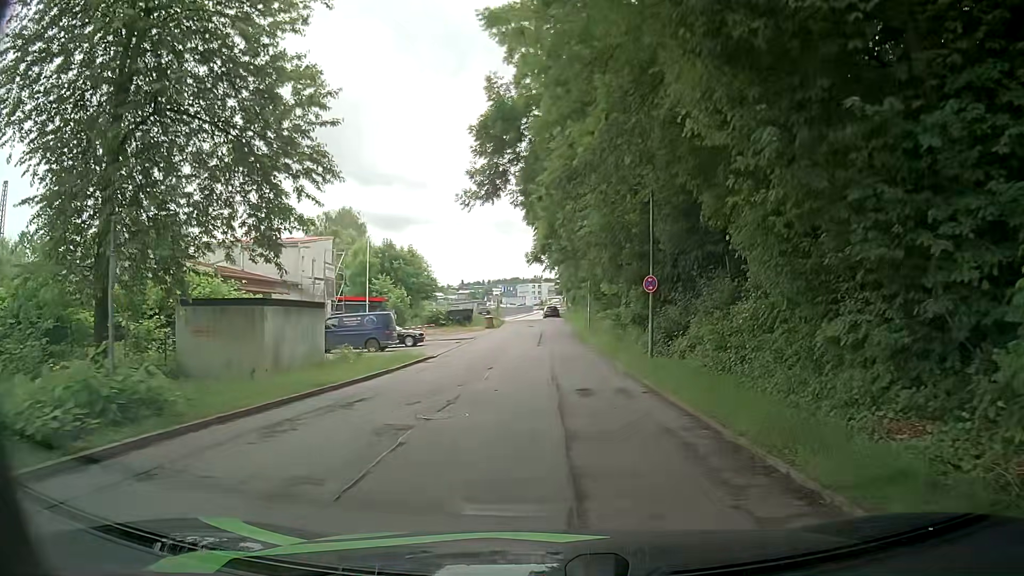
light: Day
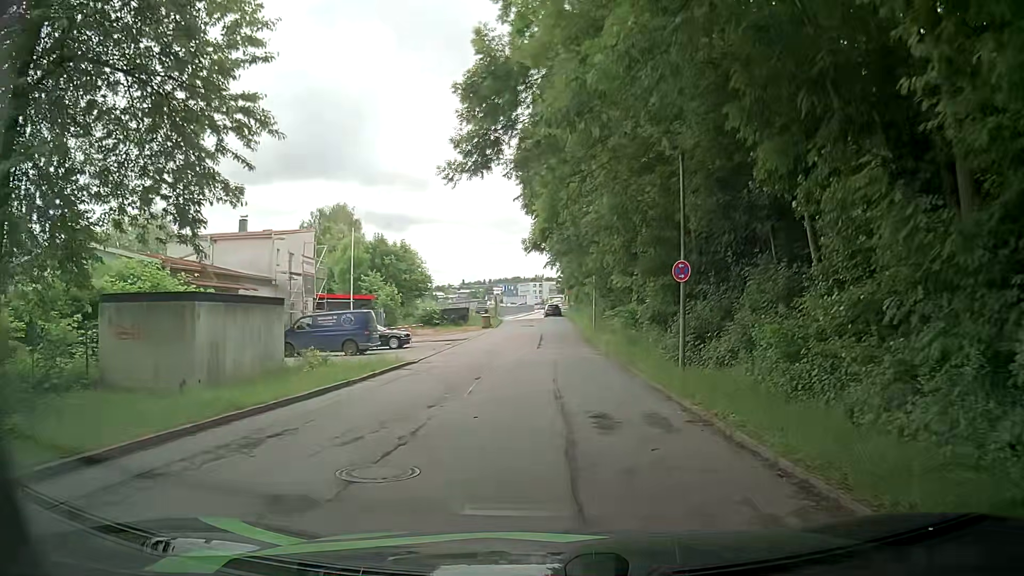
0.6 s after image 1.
(0.0, +4.0) m; +1°
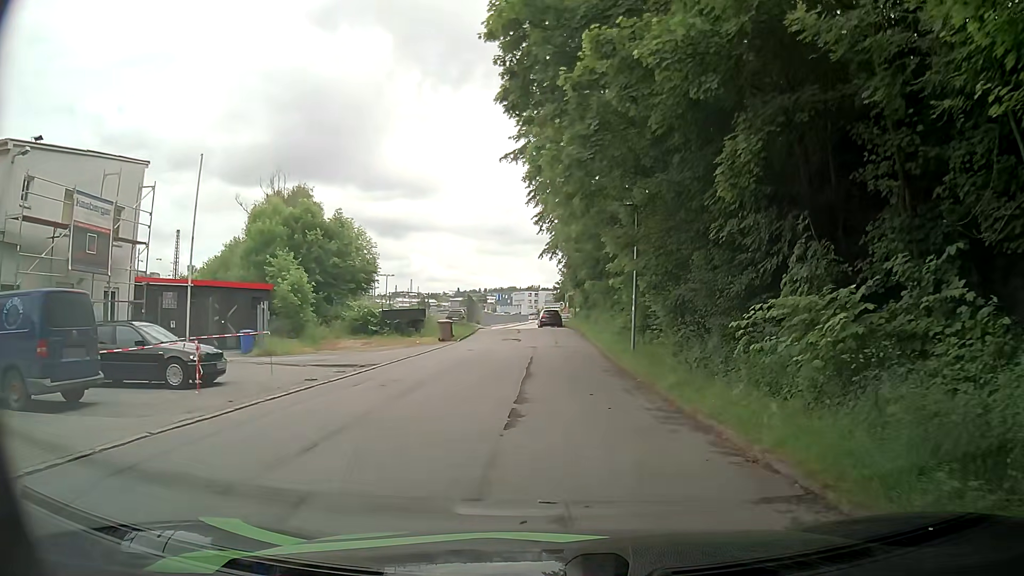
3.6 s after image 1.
(-0.4, +20.2) m; -1°
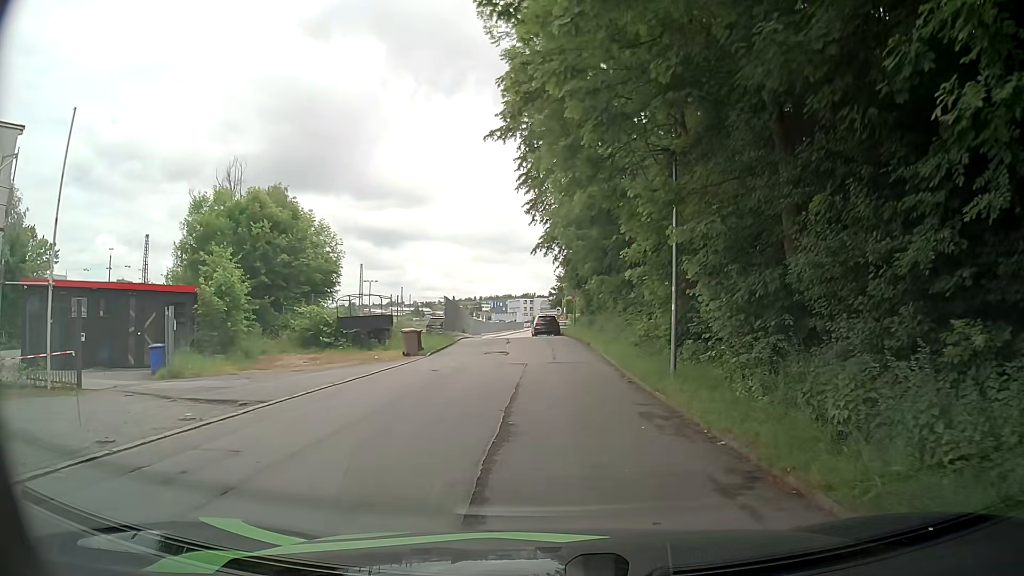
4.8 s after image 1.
(+0.1, +7.6) m; +1°
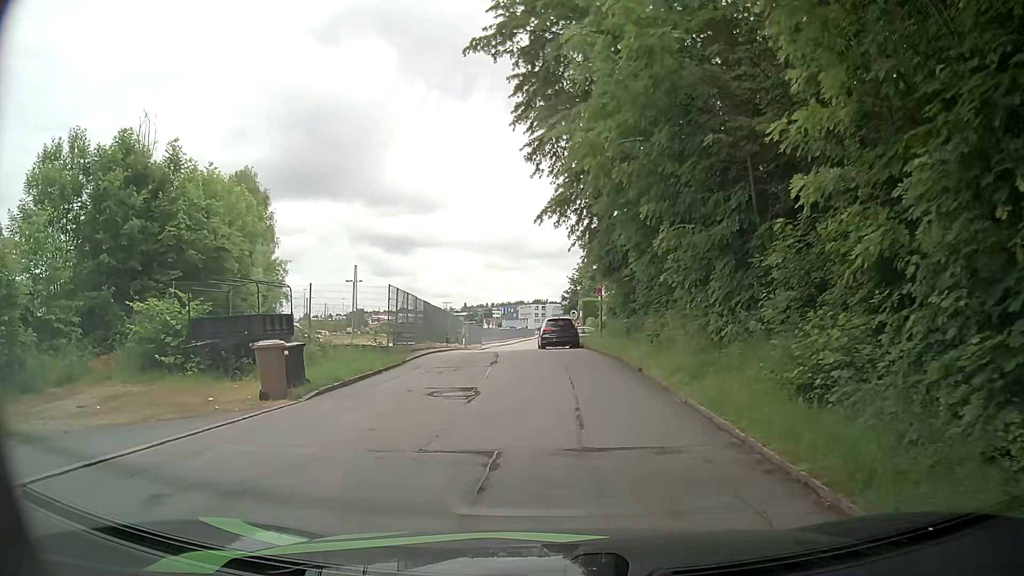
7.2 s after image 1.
(-0.1, +14.3) m; -2°
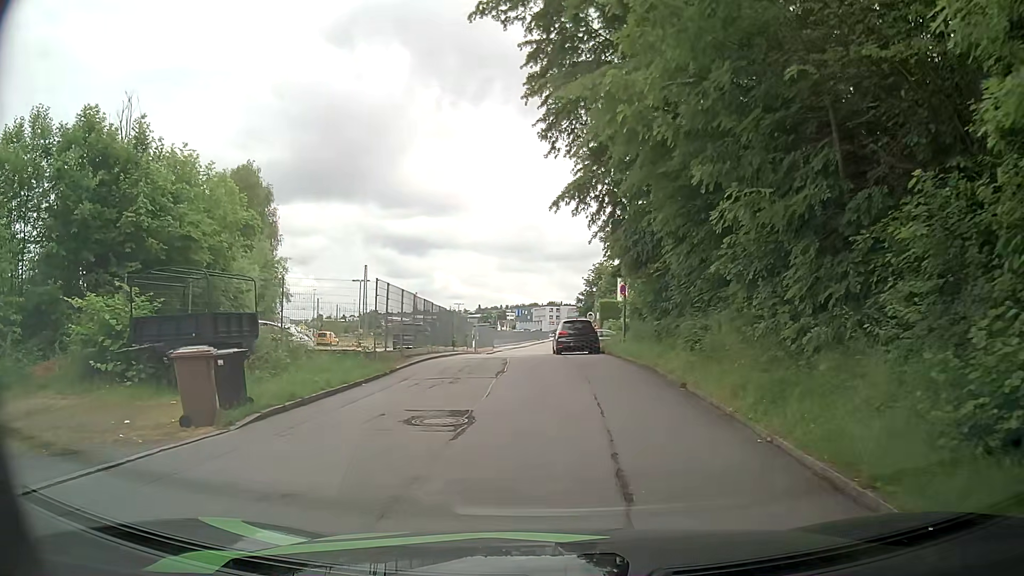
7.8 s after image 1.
(0.0, +3.5) m; +1°
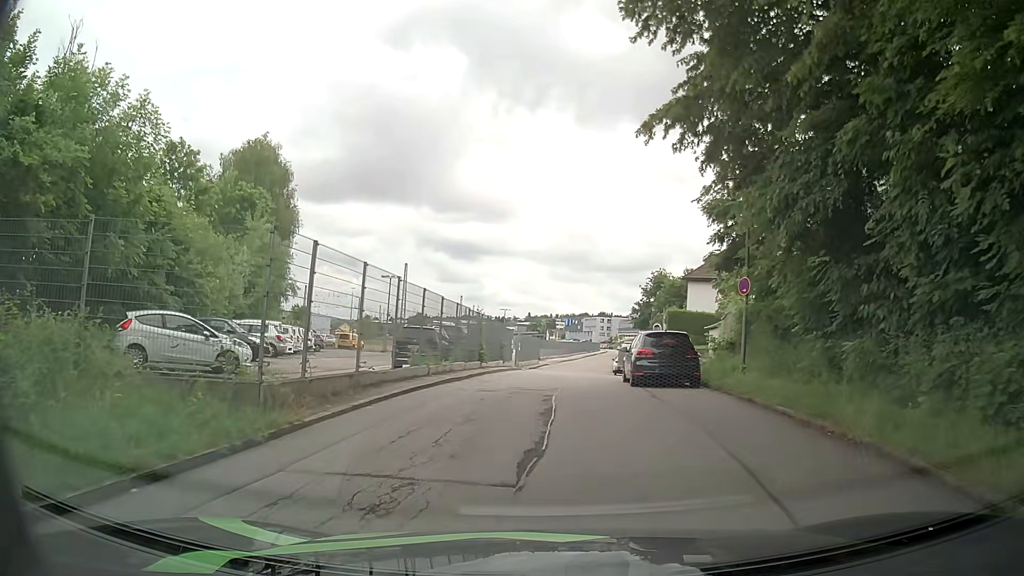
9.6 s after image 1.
(-0.7, +10.2) m; -4°
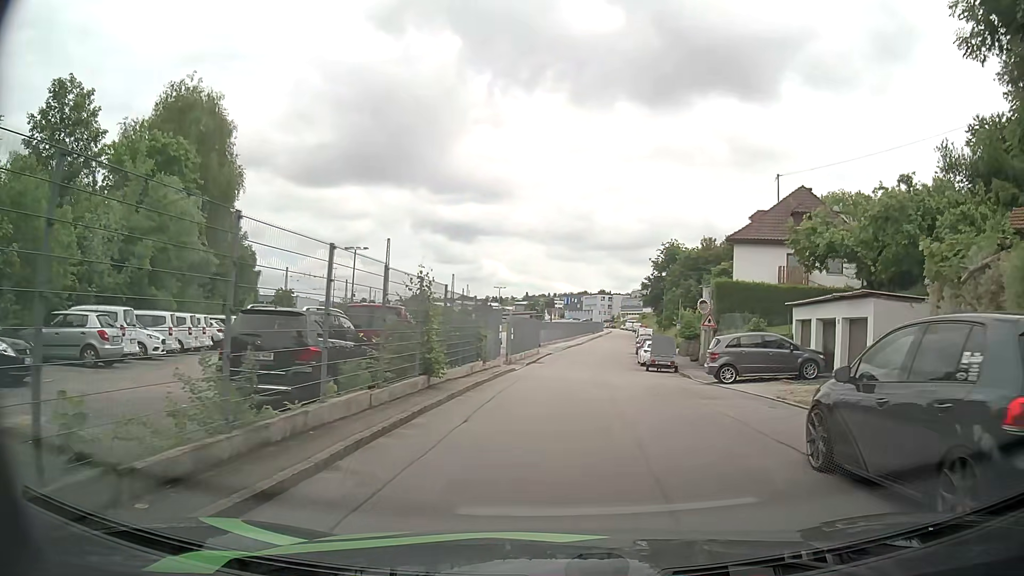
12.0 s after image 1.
(-0.7, +13.8) m; -3°
(+1, +10) (+2, +20) (+3, +30) (+4, +40) (+6, +50) (+7, +60) (+8, +69) (+10, +79) (+12, +89) (+13, +99) m
